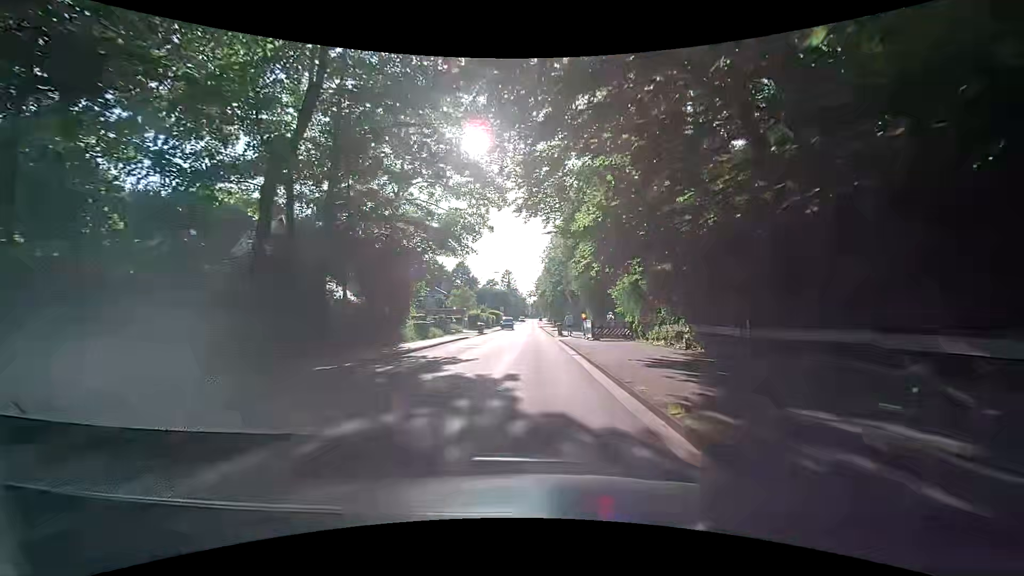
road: secondary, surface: asphalt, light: Day
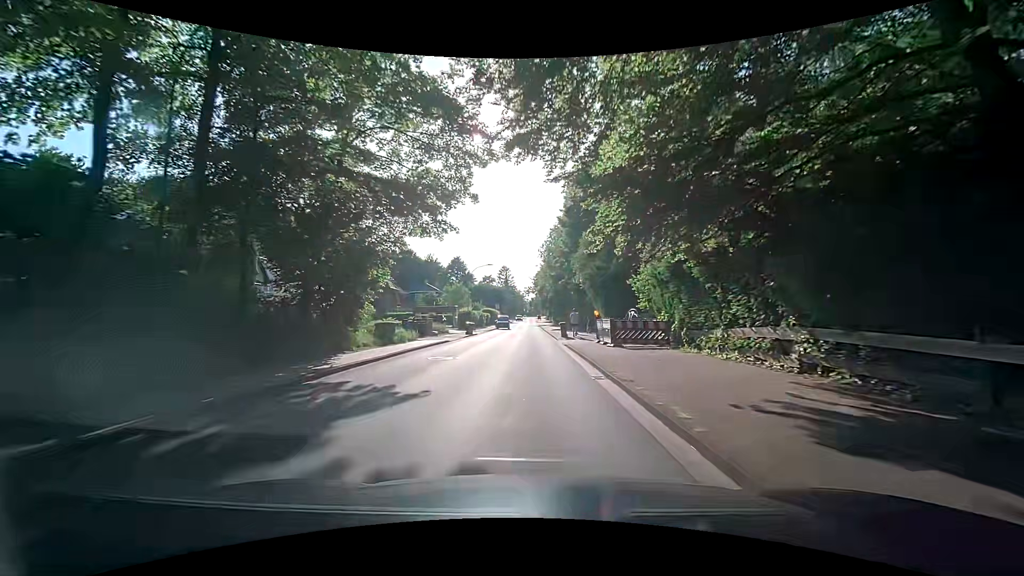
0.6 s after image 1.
(-0.1, +7.3) m; -1°
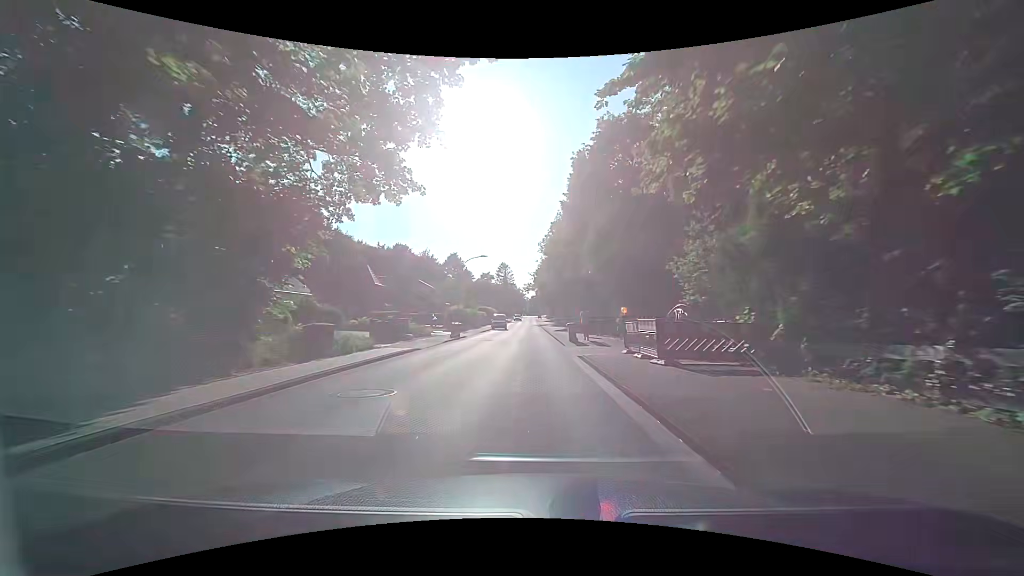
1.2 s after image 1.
(+0.1, +7.5) m; +1°
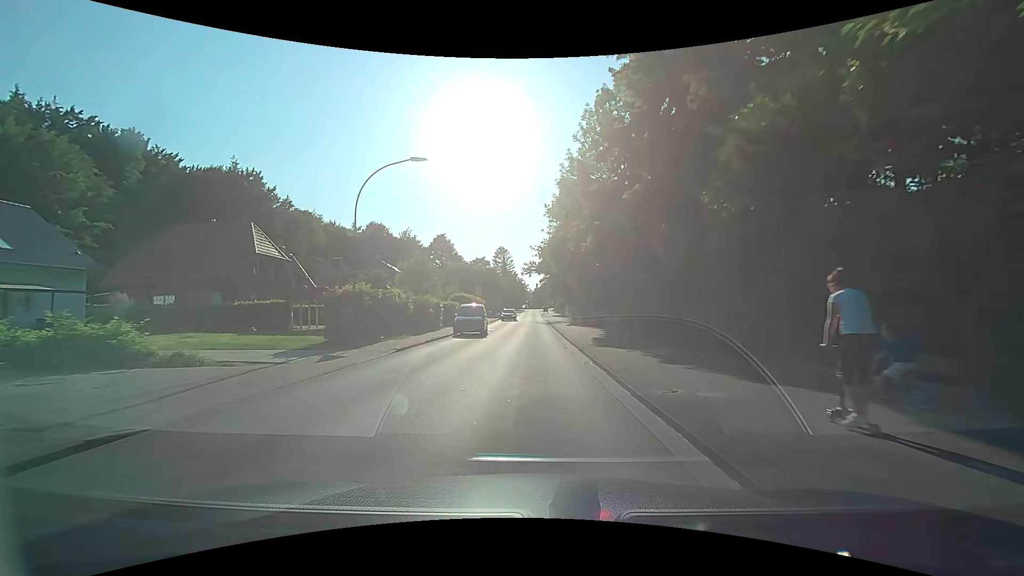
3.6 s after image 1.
(-0.5, +30.6) m; -1°
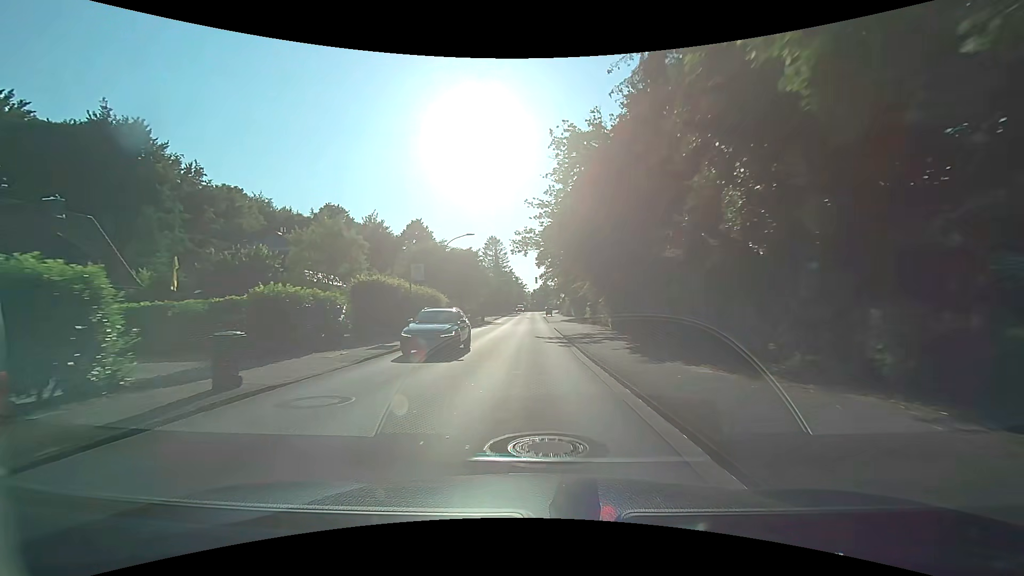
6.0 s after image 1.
(-0.1, +29.5) m; 0°
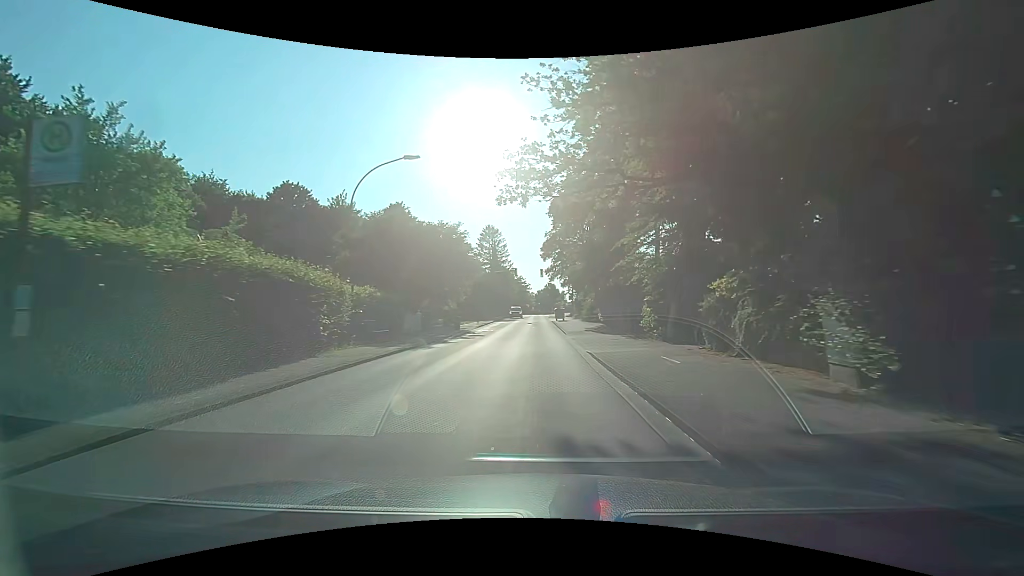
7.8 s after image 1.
(0.0, +21.4) m; 0°
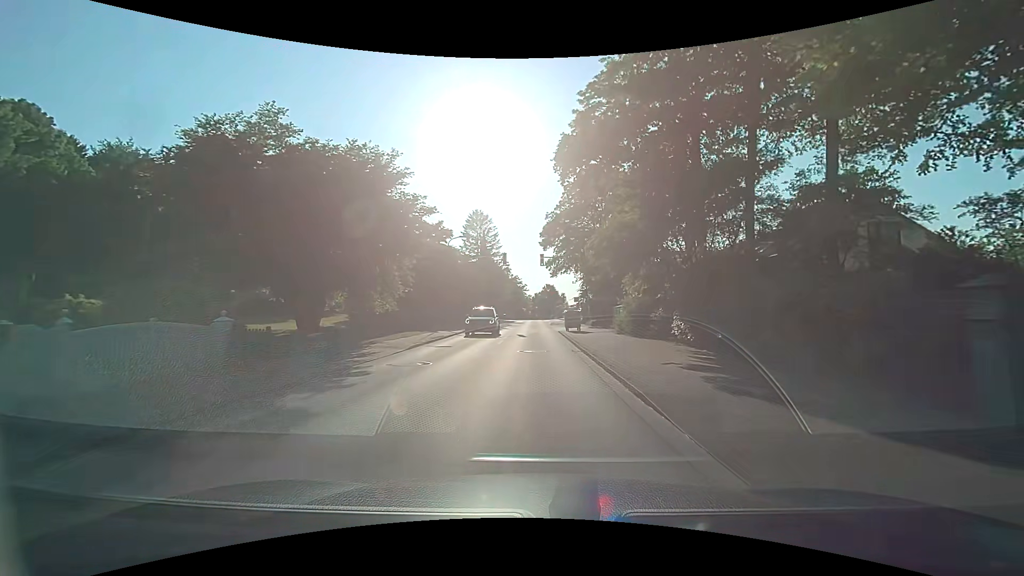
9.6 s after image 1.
(+0.2, +21.3) m; 0°
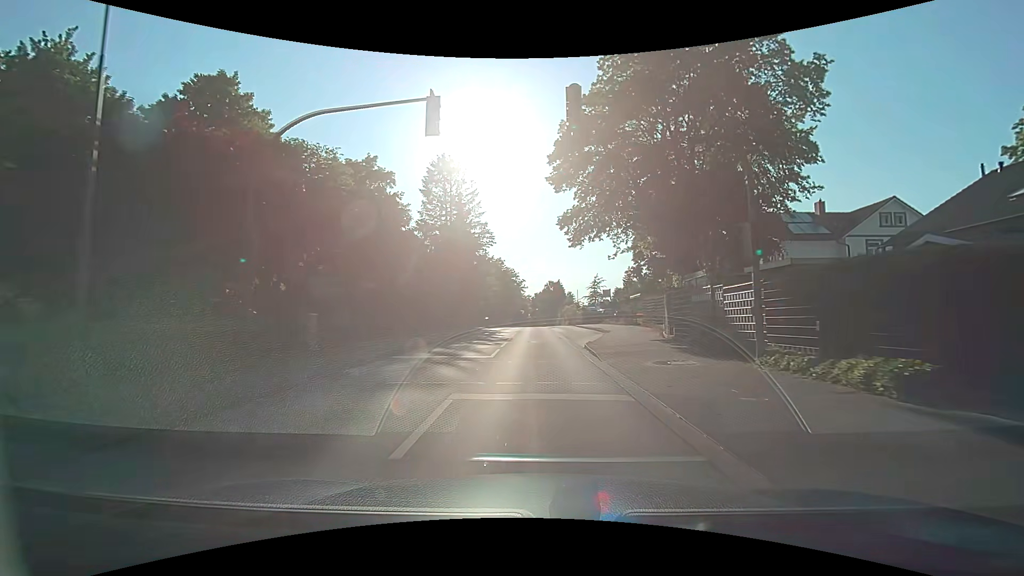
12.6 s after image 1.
(-0.2, +35.2) m; 0°
(0, +10) (0, +20) (0, +30) (0, +40) (0, +50) (0, +60) (0, +70) (0, +80) (0, +90) (0, +100) m
